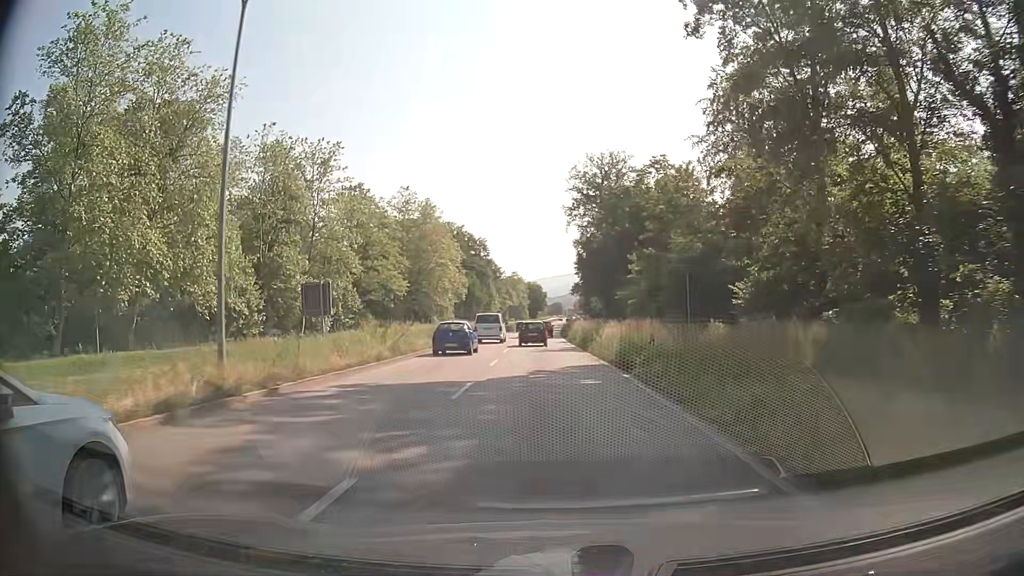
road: primary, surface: asphalt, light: Day
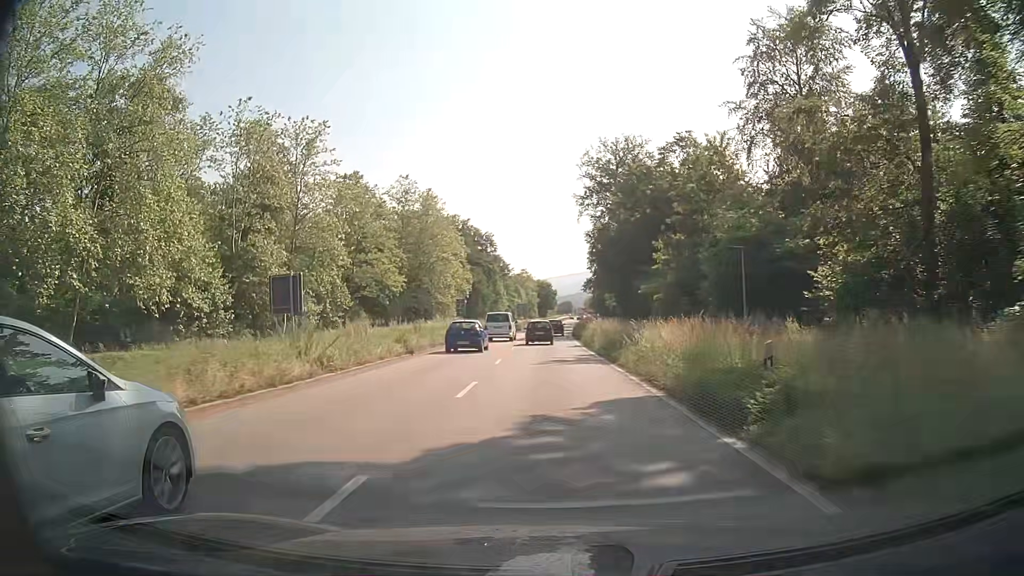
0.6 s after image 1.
(0.0, +9.1) m; -1°
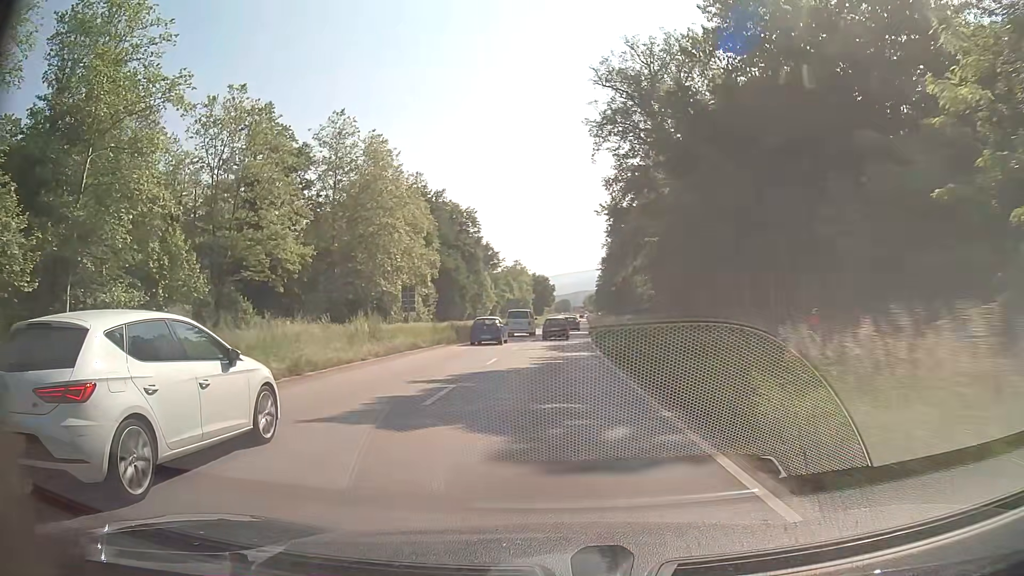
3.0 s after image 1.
(-0.1, +38.2) m; 0°
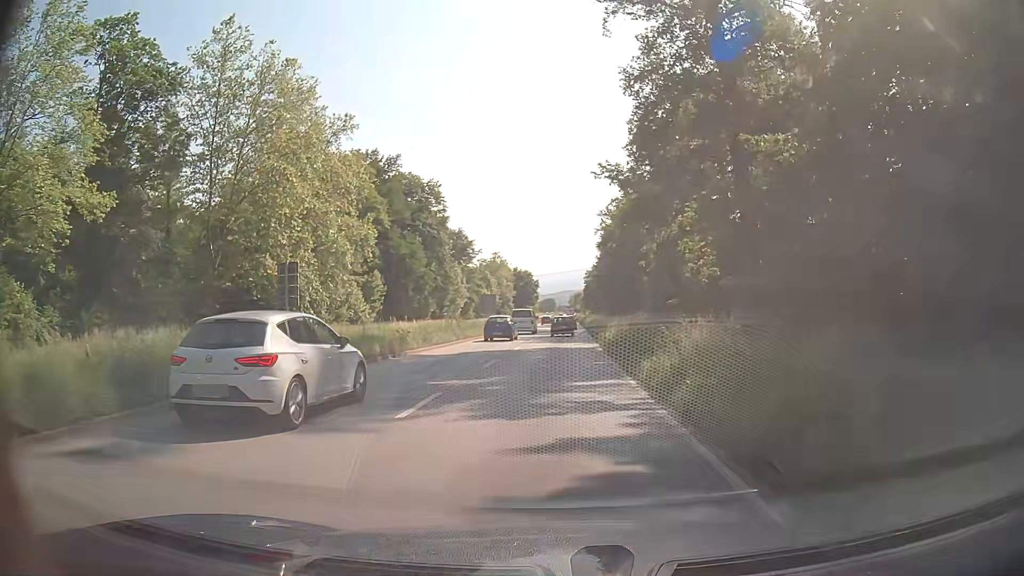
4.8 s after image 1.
(+0.3, +28.8) m; +1°
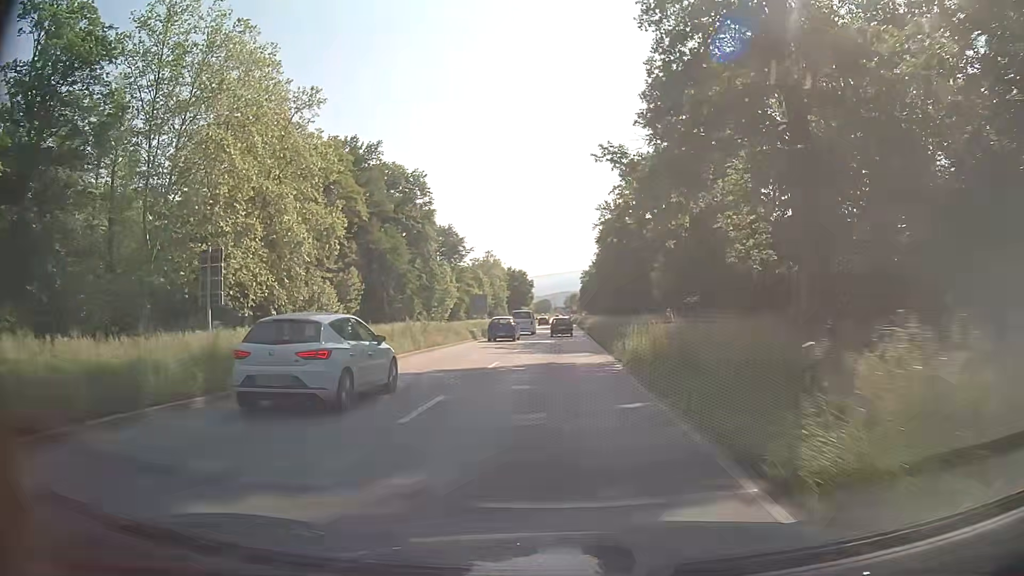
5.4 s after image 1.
(0.0, +9.4) m; 0°
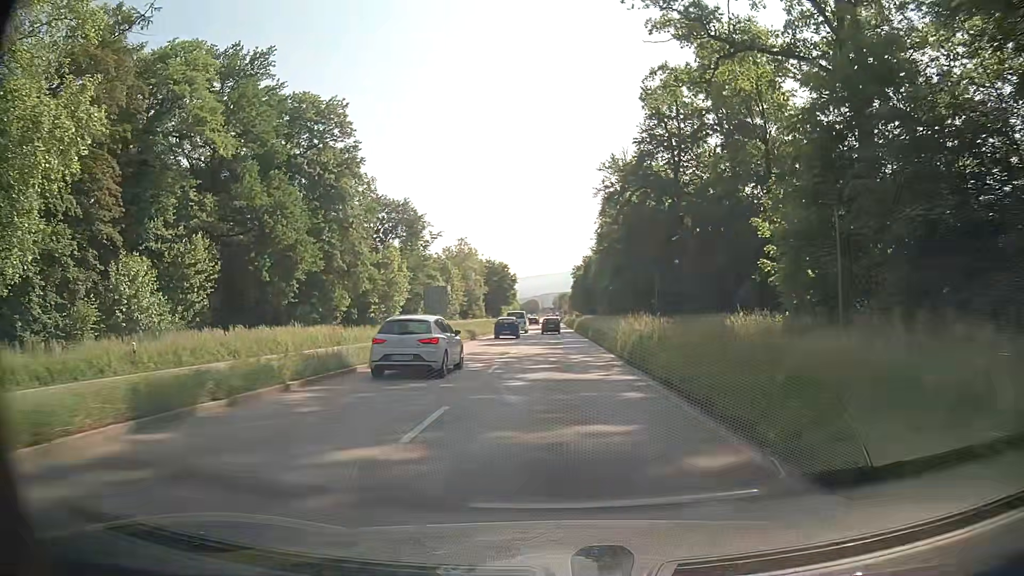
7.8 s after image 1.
(+0.5, +37.8) m; +1°
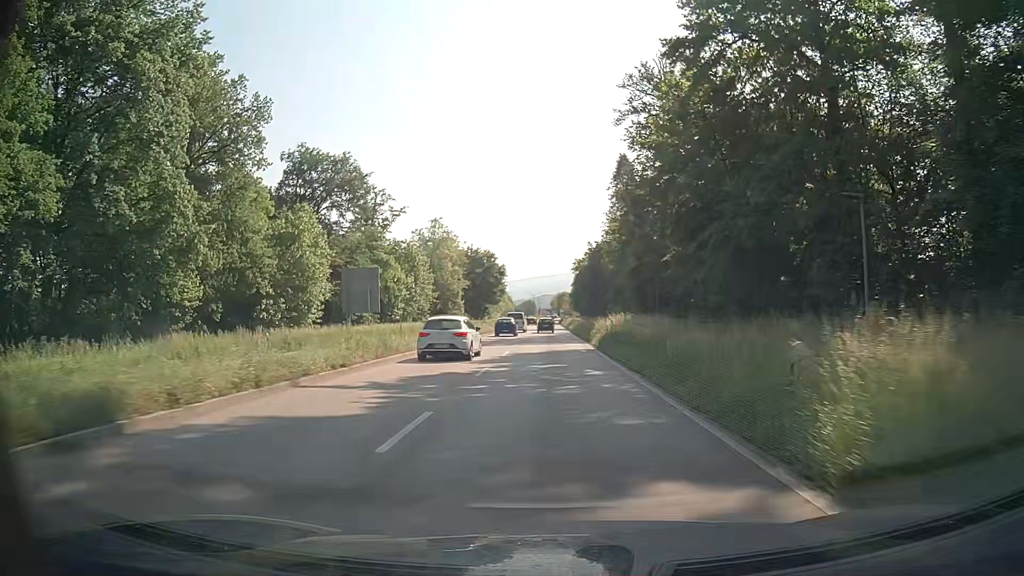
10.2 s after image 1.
(+0.1, +37.1) m; +1°
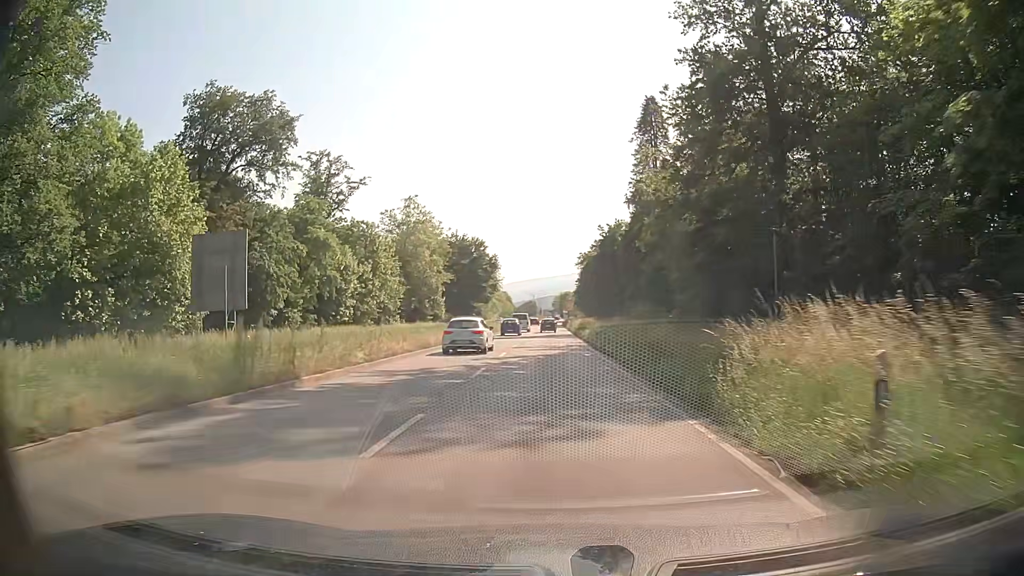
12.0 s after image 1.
(-0.3, +27.6) m; 0°
(0, +10) (0, +20) (0, +30) (0, +40) (0, +50) (0, +60) (0, +70) (0, +80) (0, +90) (0, +100) m
